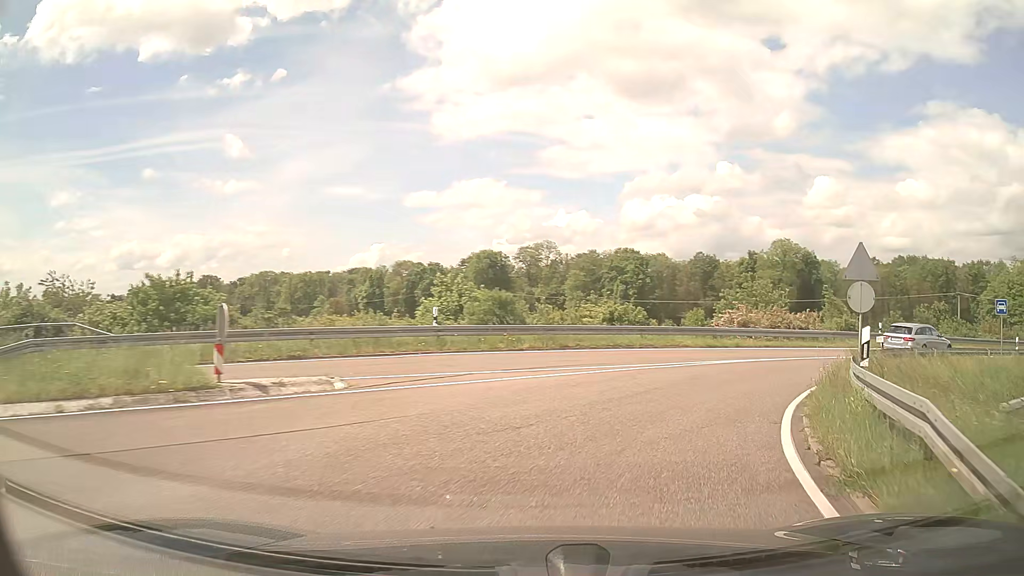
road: trunk_link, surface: asphalt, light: Day
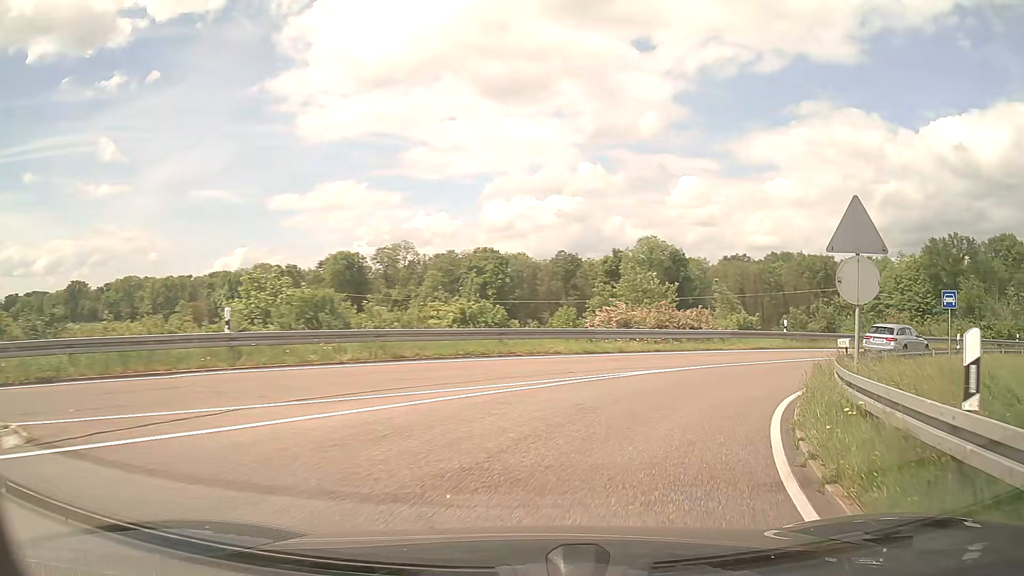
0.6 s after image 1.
(+0.5, +5.3) m; +11°
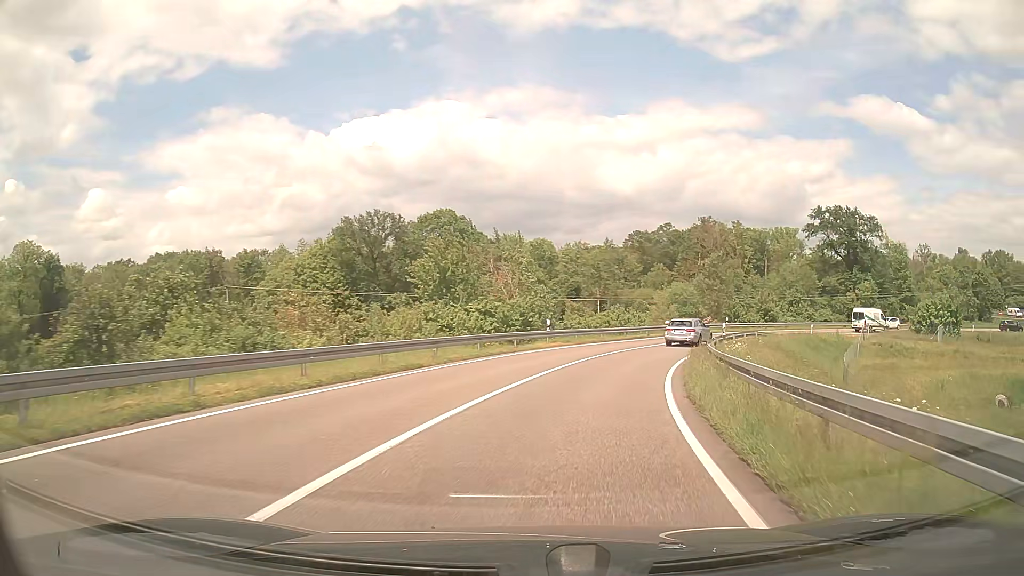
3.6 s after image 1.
(+13.0, +24.0) m; +51°
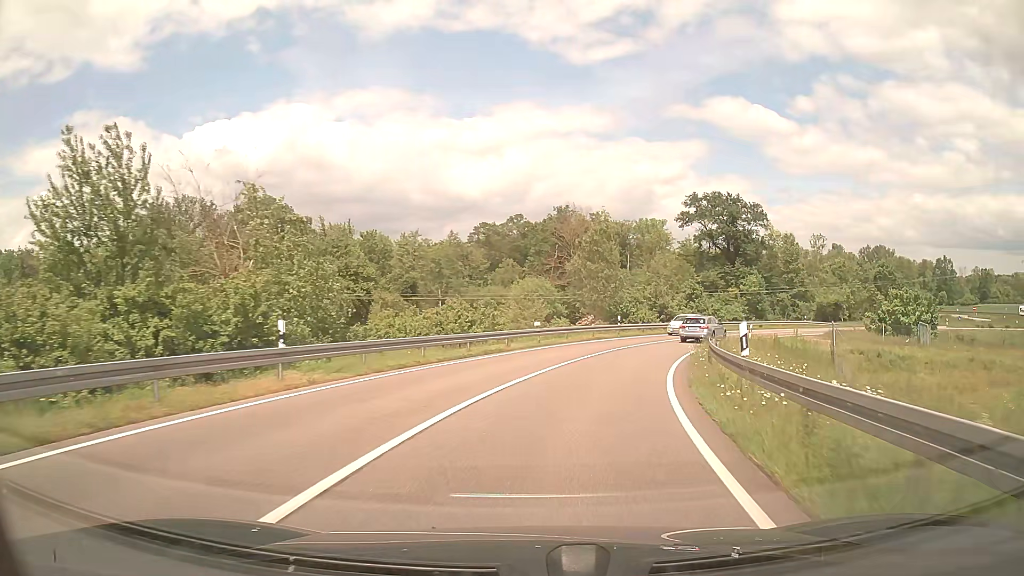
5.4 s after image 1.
(+2.5, +19.8) m; +13°
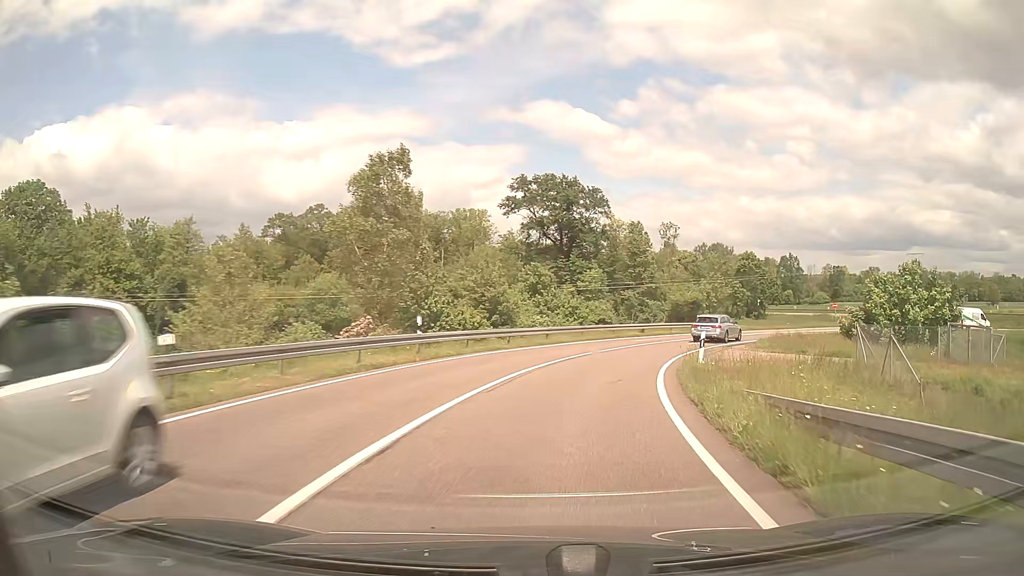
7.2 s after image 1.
(+2.8, +21.8) m; +15°
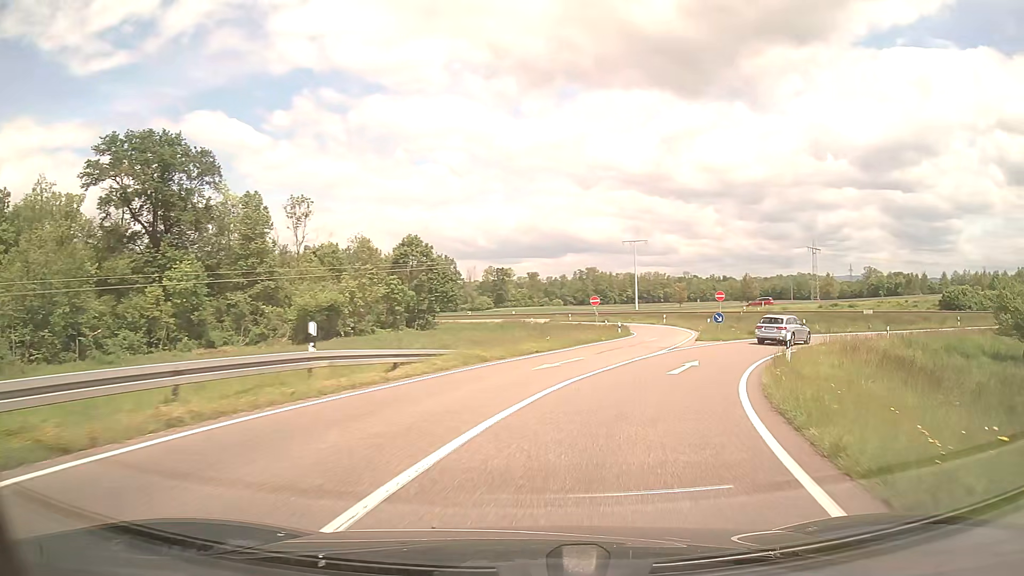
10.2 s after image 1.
(+9.0, +36.4) m; +30°
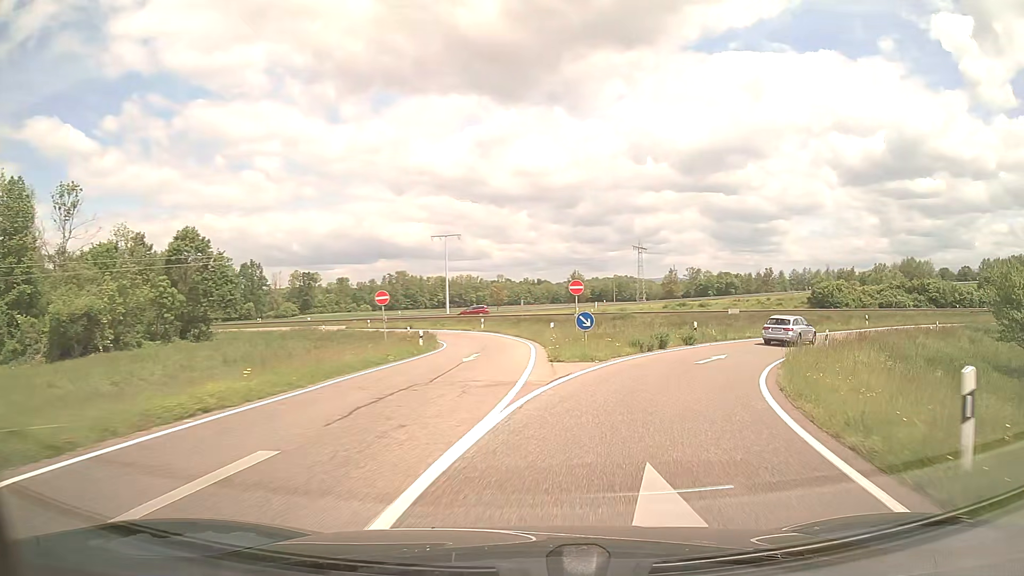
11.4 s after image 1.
(+2.0, +14.9) m; +15°
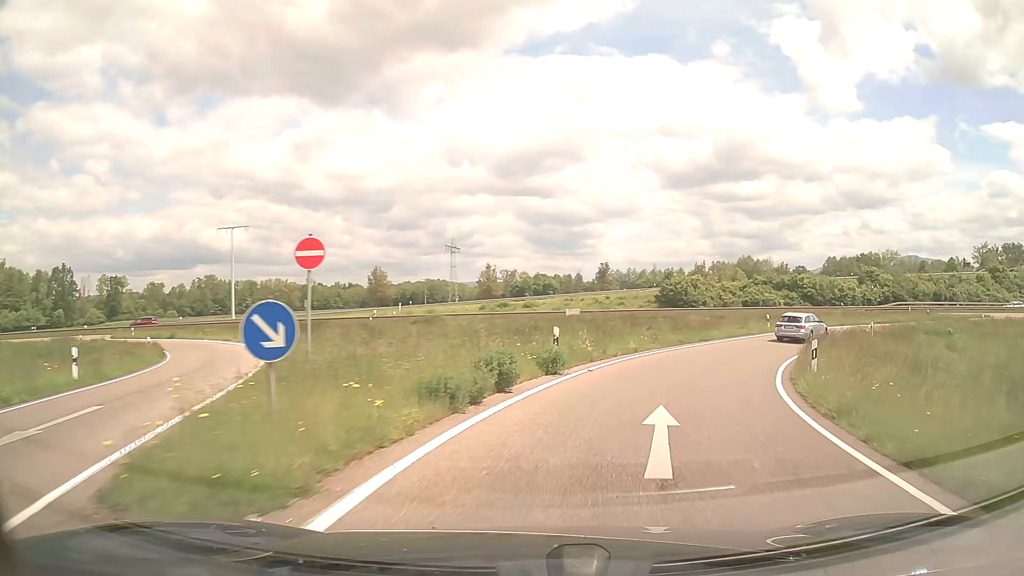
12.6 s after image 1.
(+2.2, +15.1) m; +16°
(+1, +10) (+4, +20) (+8, +28) (+15, +36) (+22, +43) (+31, +48) (+40, +51) (+50, +54) (+60, +55) (+70, +55) m
